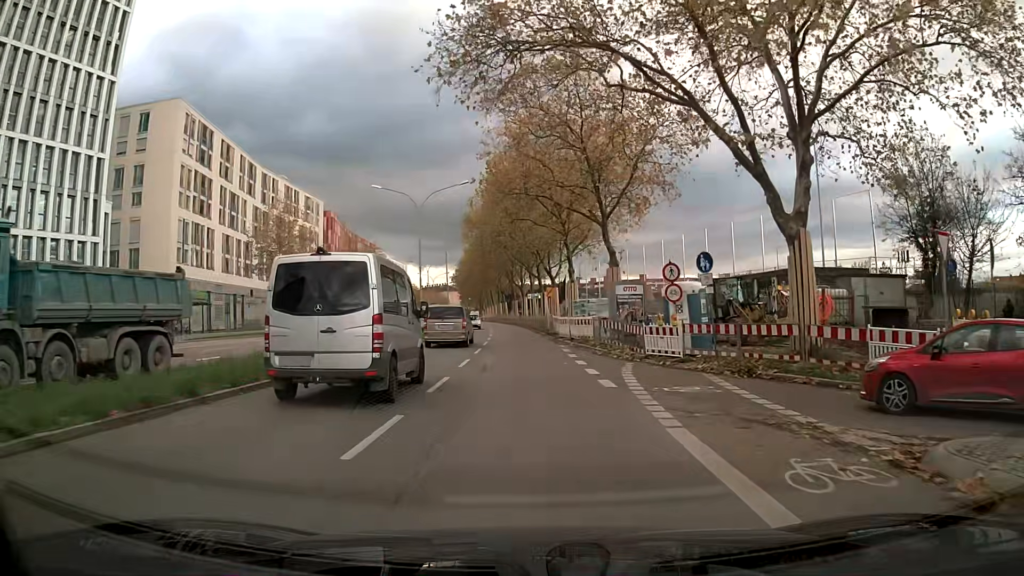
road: secondary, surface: asphalt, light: Day
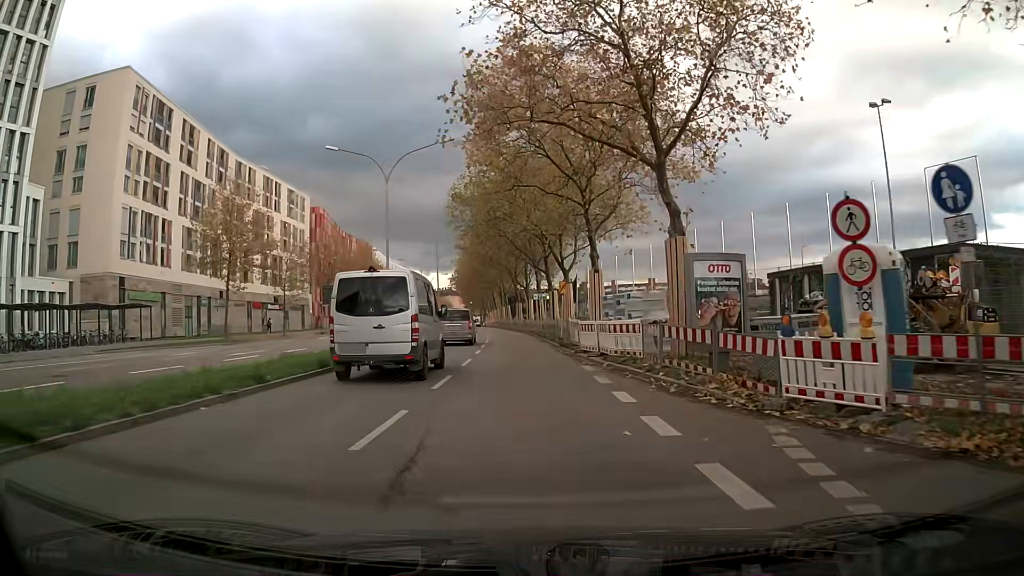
(-0.1, +11.8) m; -2°
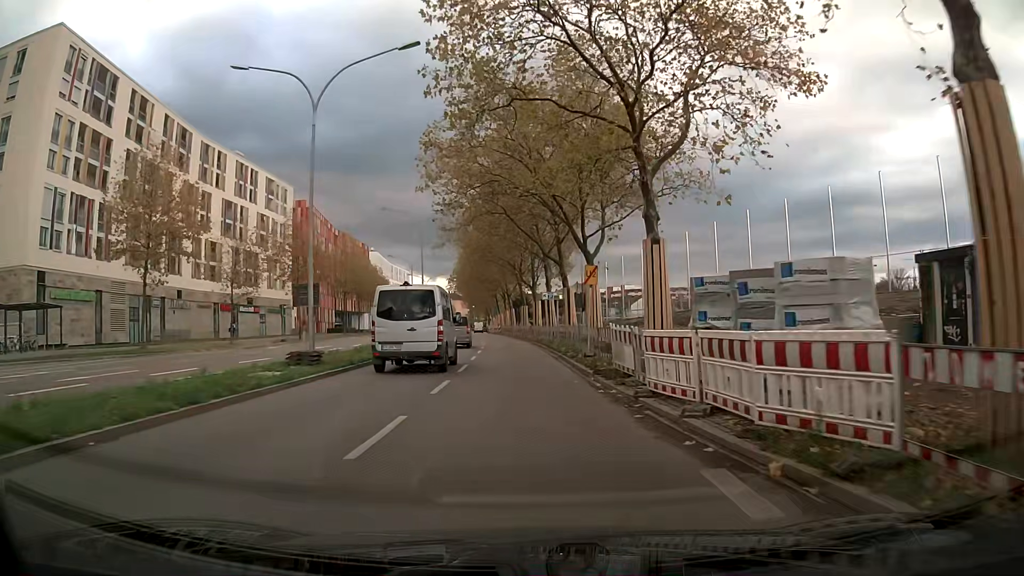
(0.0, +12.6) m; 0°
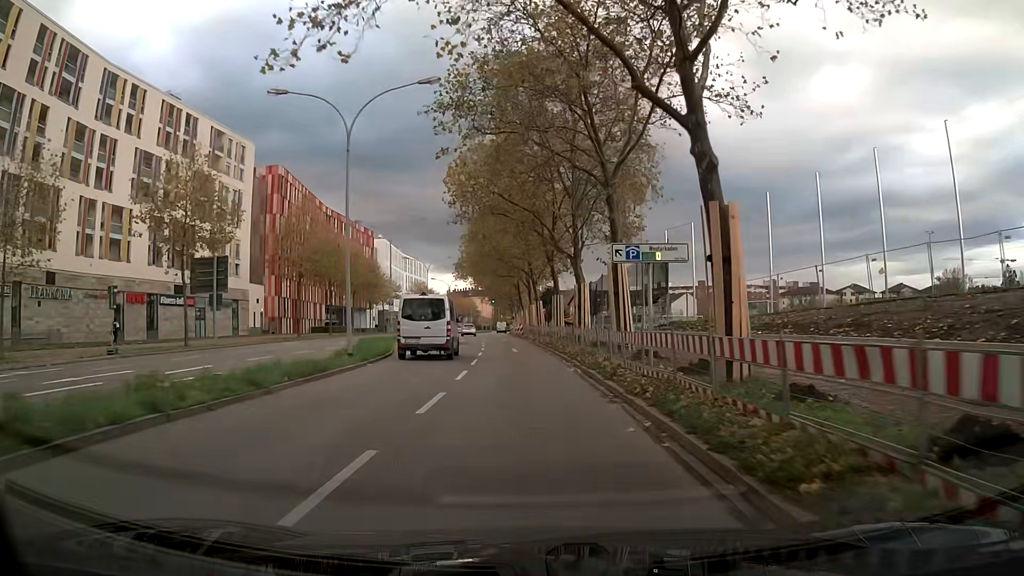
(-0.5, +26.9) m; -2°
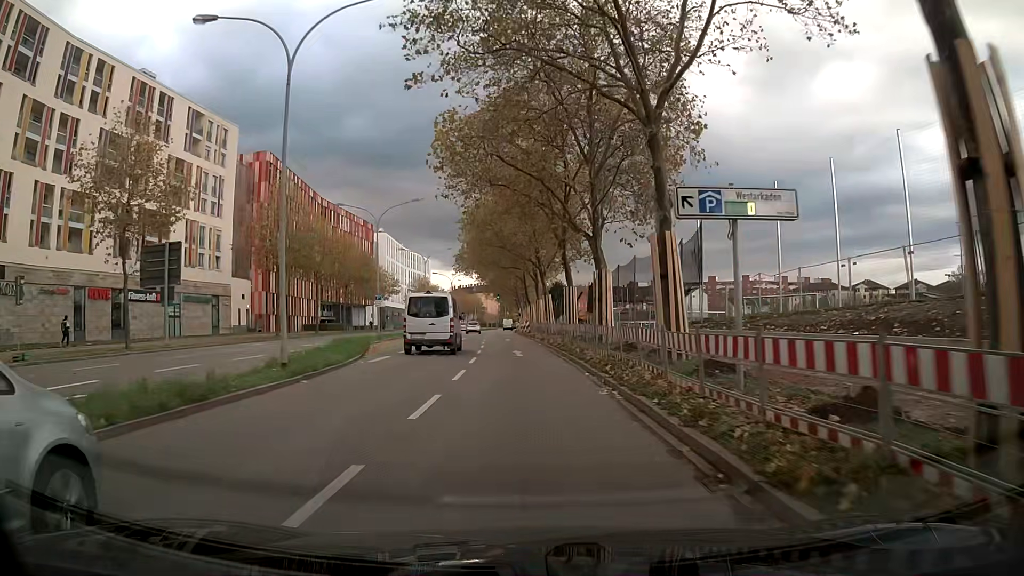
(0.0, +7.1) m; -1°
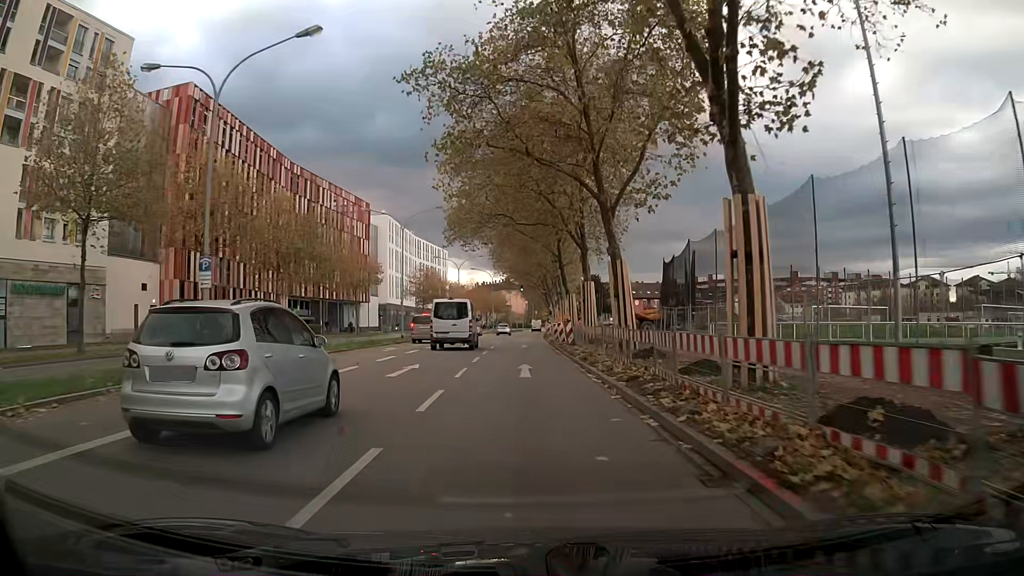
(-0.8, +29.4) m; -3°
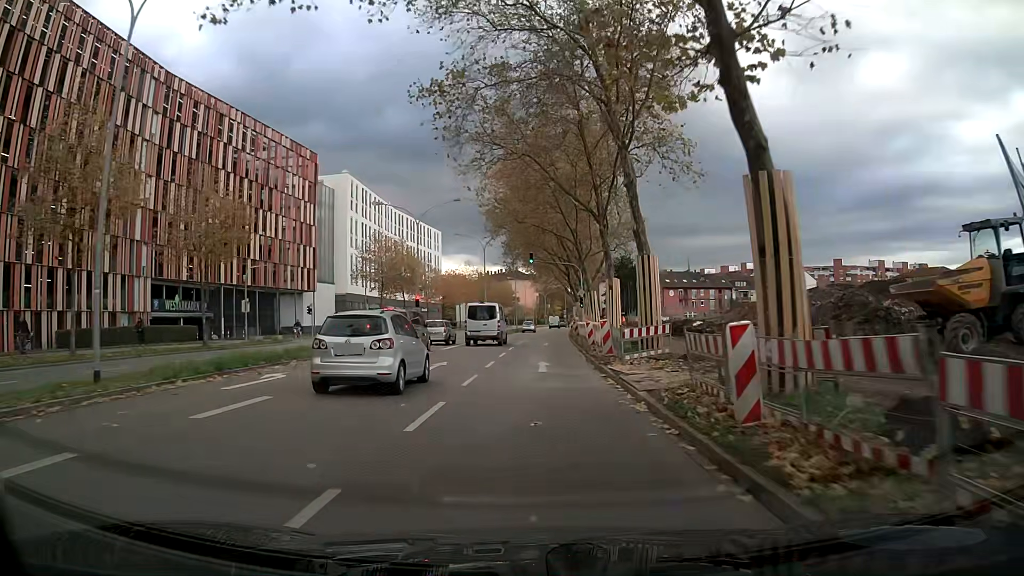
(-0.2, +38.0) m; 0°
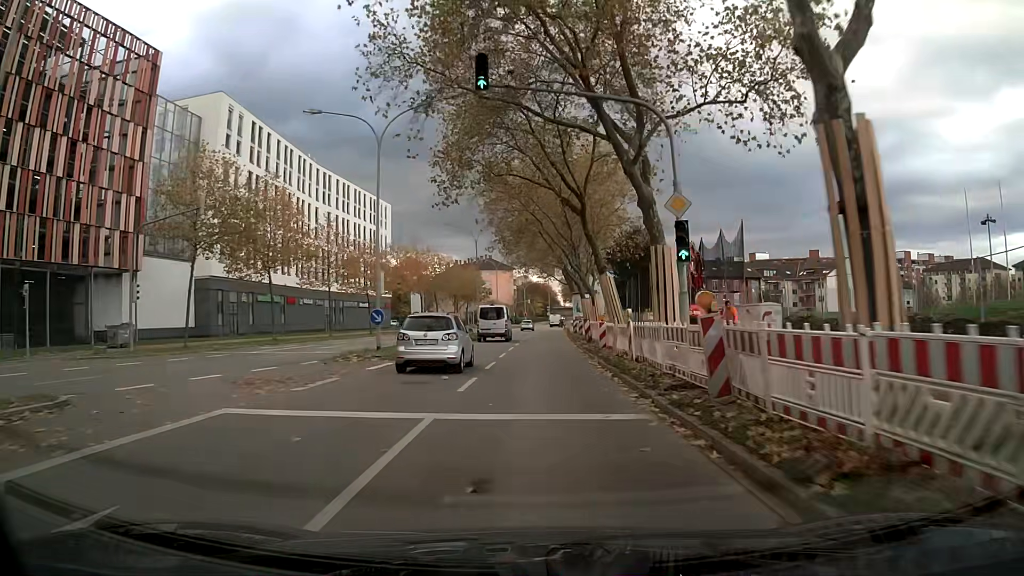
(+0.7, +39.2) m; +2°
(0, +10) (0, +20) (0, +30) (0, +40) (+1, +50) (+1, +60) (+1, +70) (+2, +80) (+2, +90) (+3, +100) m
